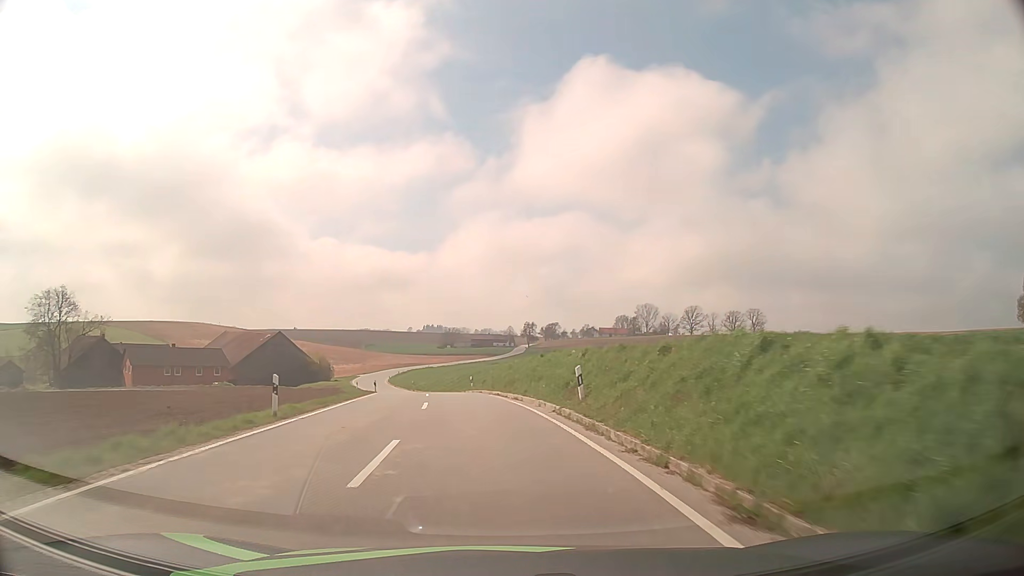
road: tertiary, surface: asphalt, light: Day
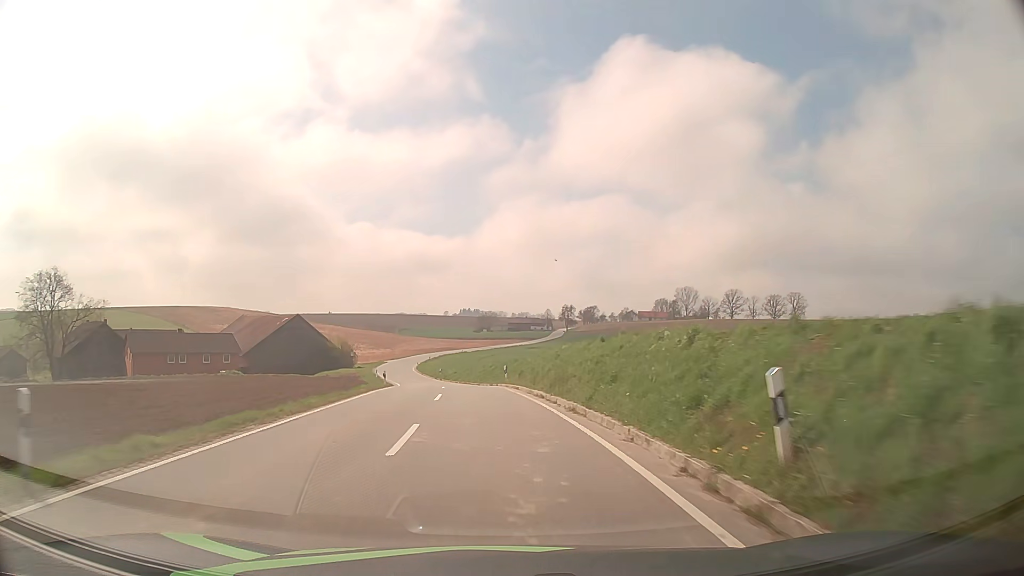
(-0.3, +9.9) m; -3°
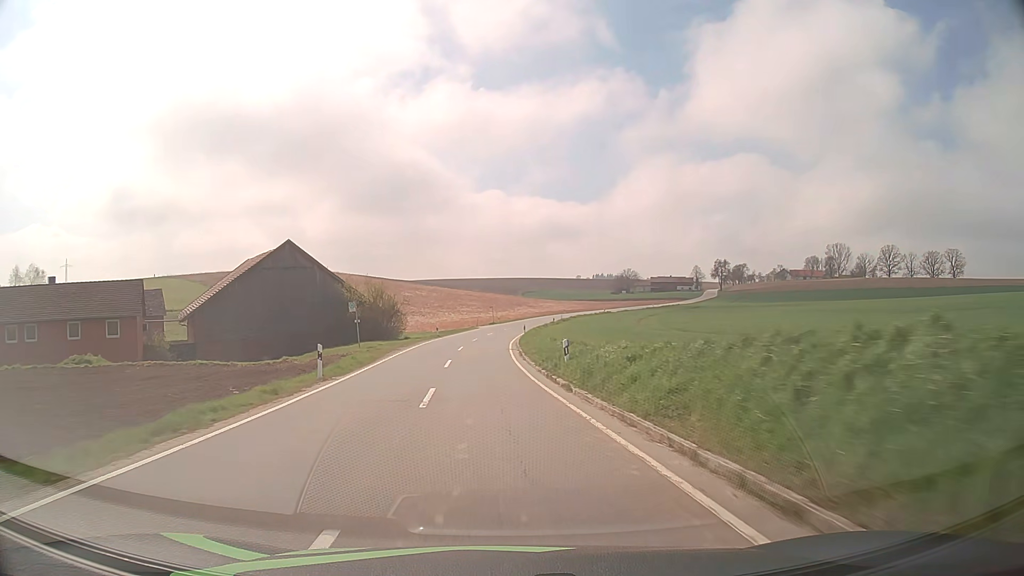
(-4.9, +54.3) m; -11°
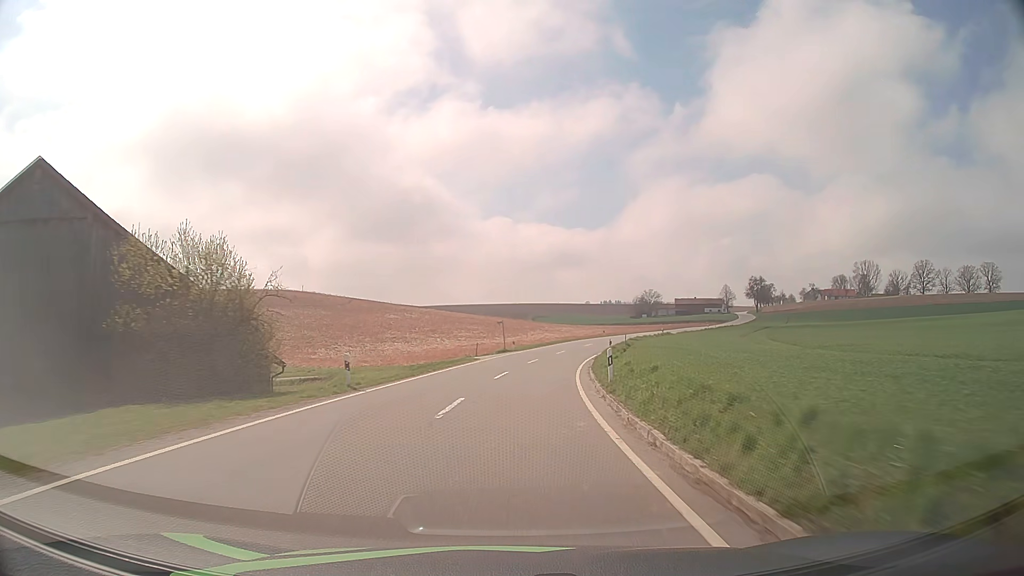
(-1.4, +35.9) m; -1°
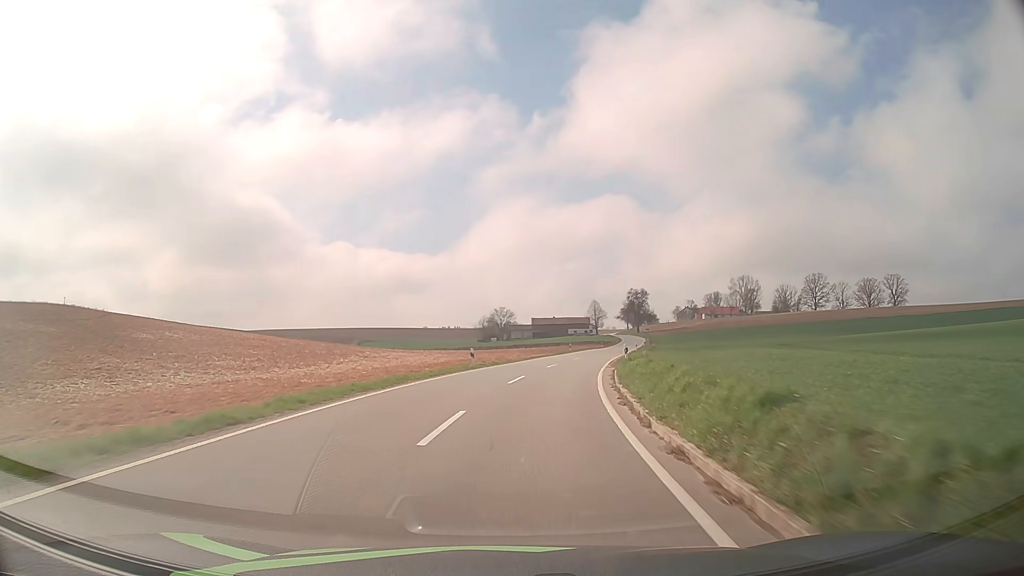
(+5.5, +49.3) m; +13°
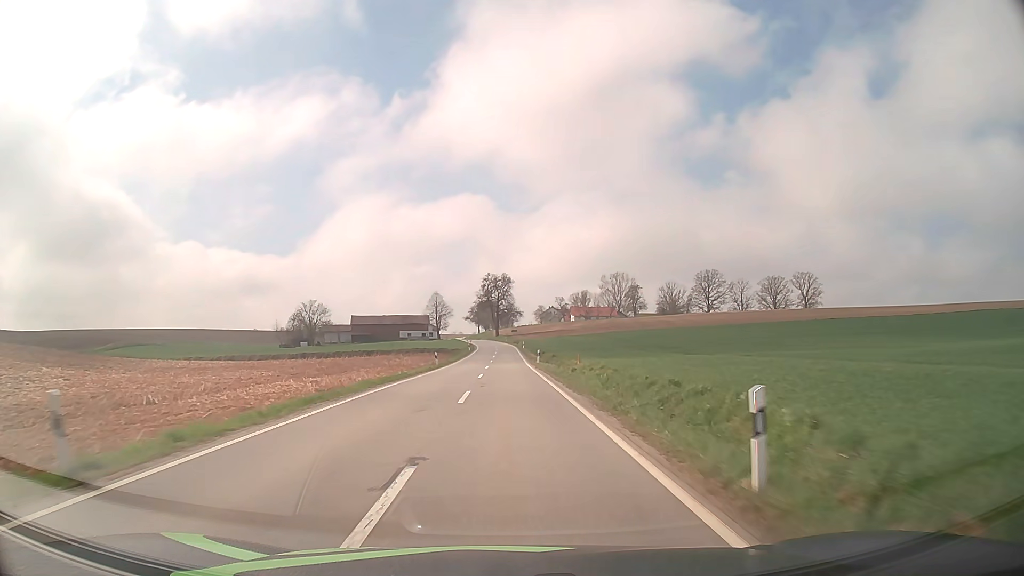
(+10.0, +63.3) m; +14°
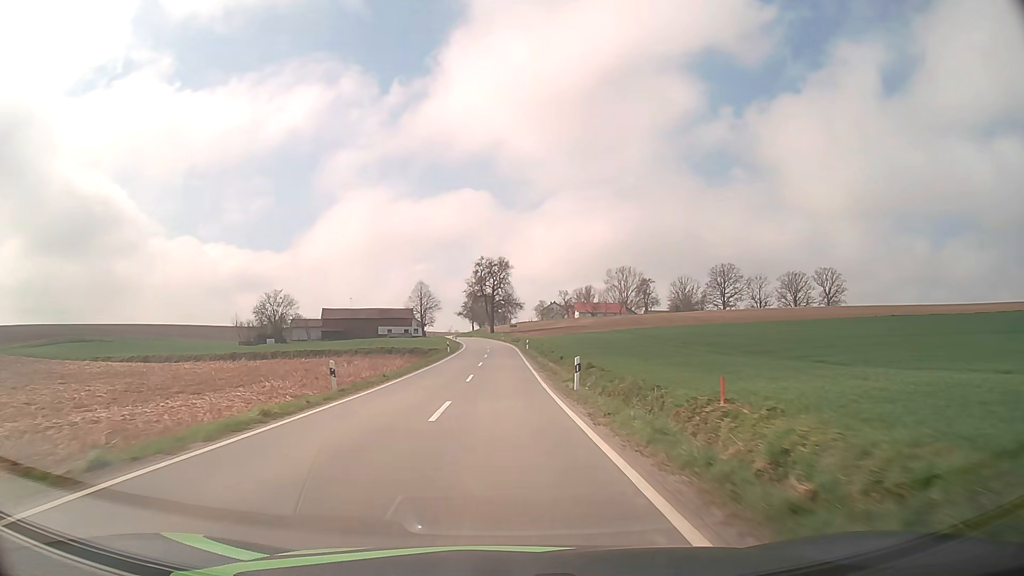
(+0.1, +27.0) m; 0°
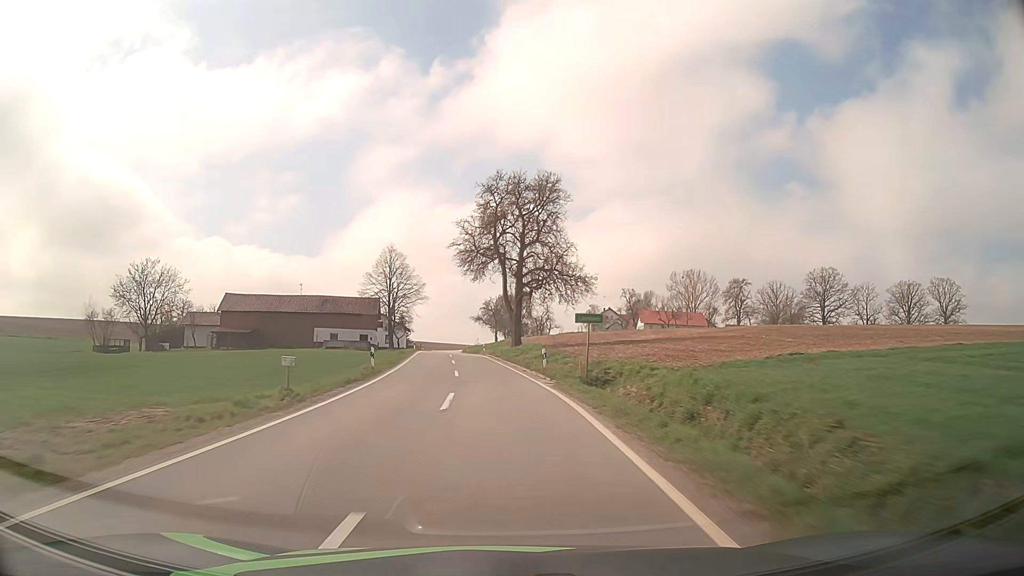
(-0.5, +70.4) m; -3°
(0, +10) (0, +20) (-1, +30) (-2, +40) (-3, +50) (-4, +60) (-5, +70) (-6, +80) (-7, +90) (-8, +100) m
